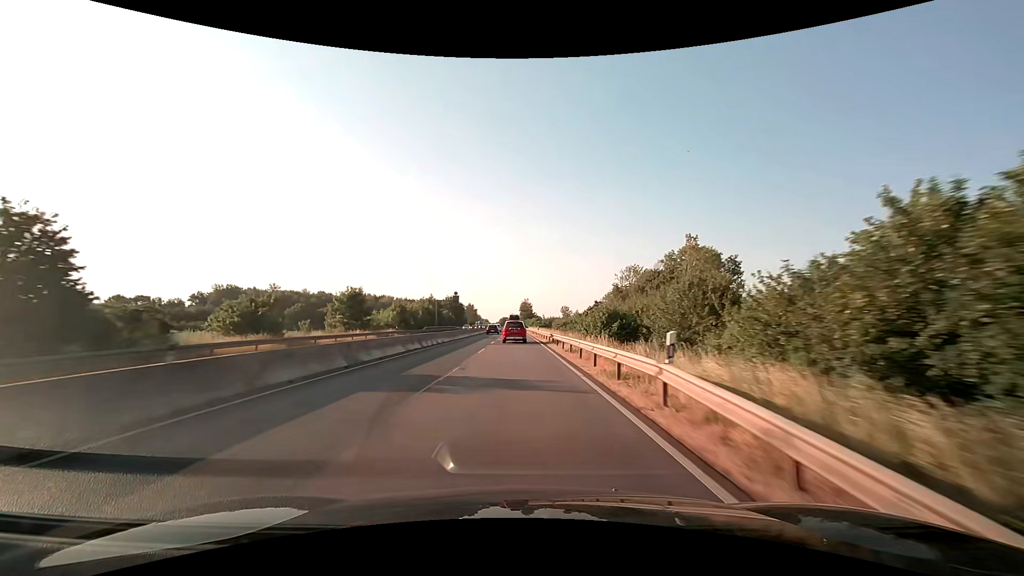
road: trunk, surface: asphalt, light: Day
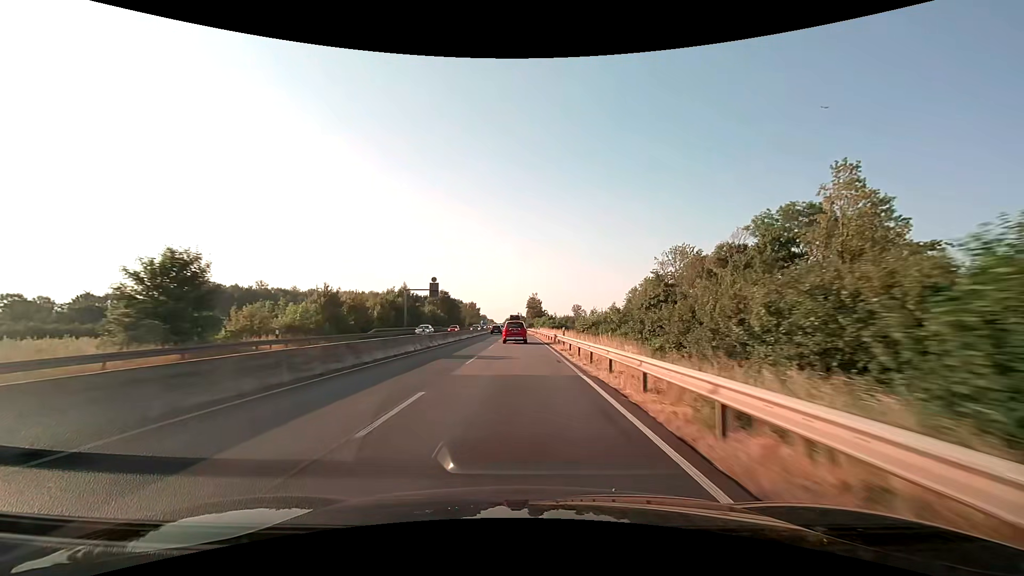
(-0.2, +30.5) m; -1°
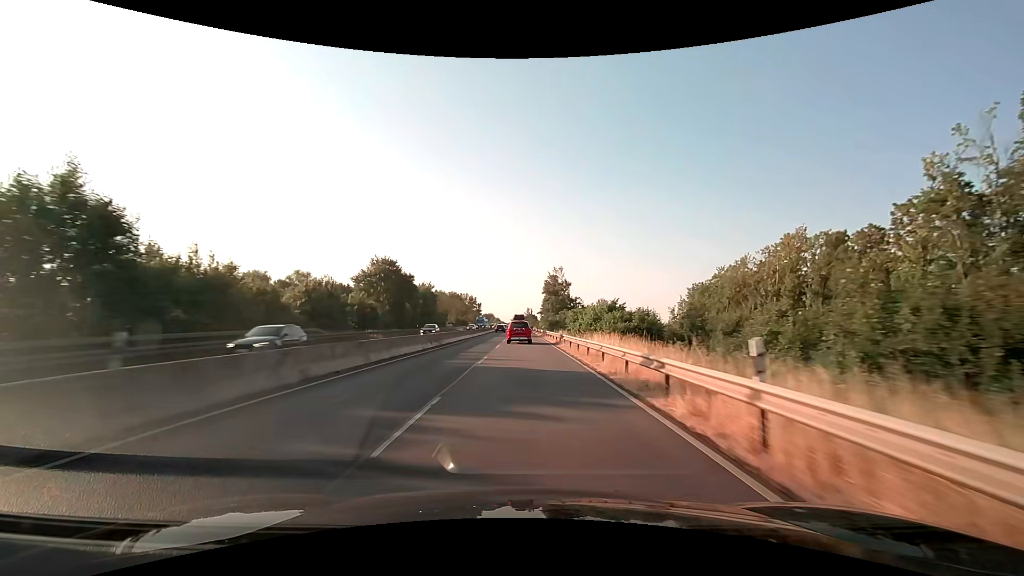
(-0.8, +60.4) m; -1°
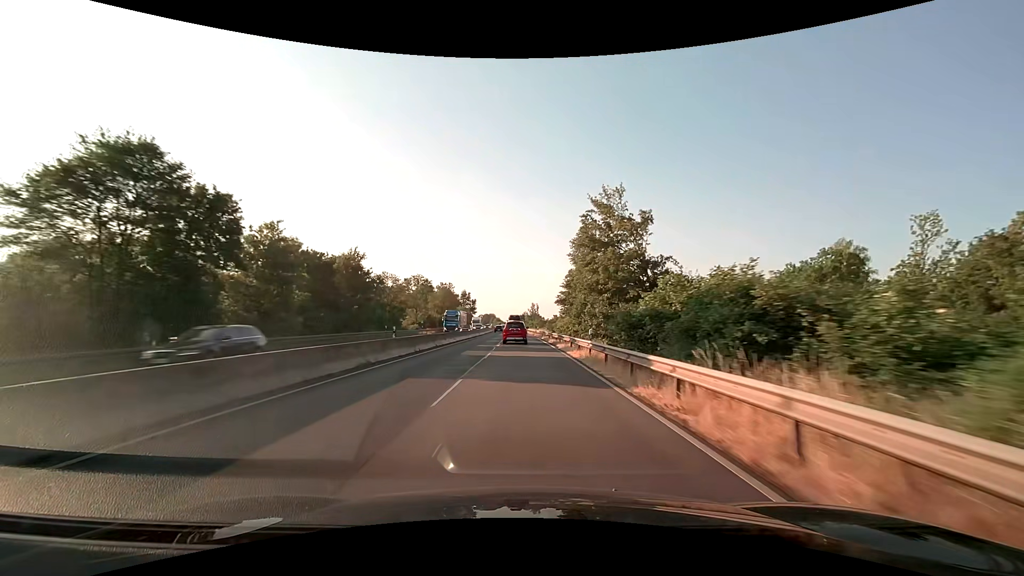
(-0.2, +44.9) m; 0°
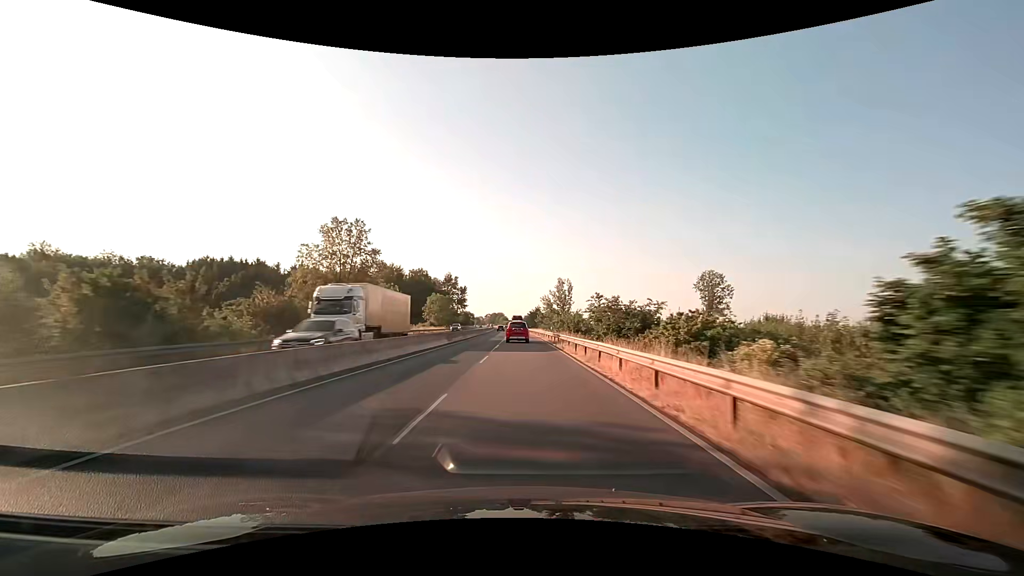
(-0.8, +74.8) m; -1°
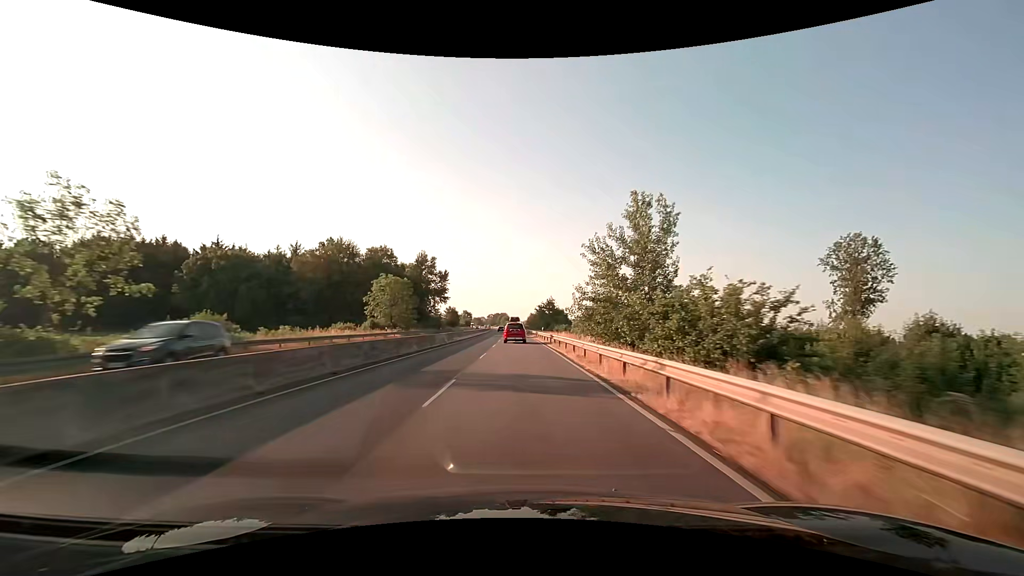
(-0.1, +45.4) m; 0°
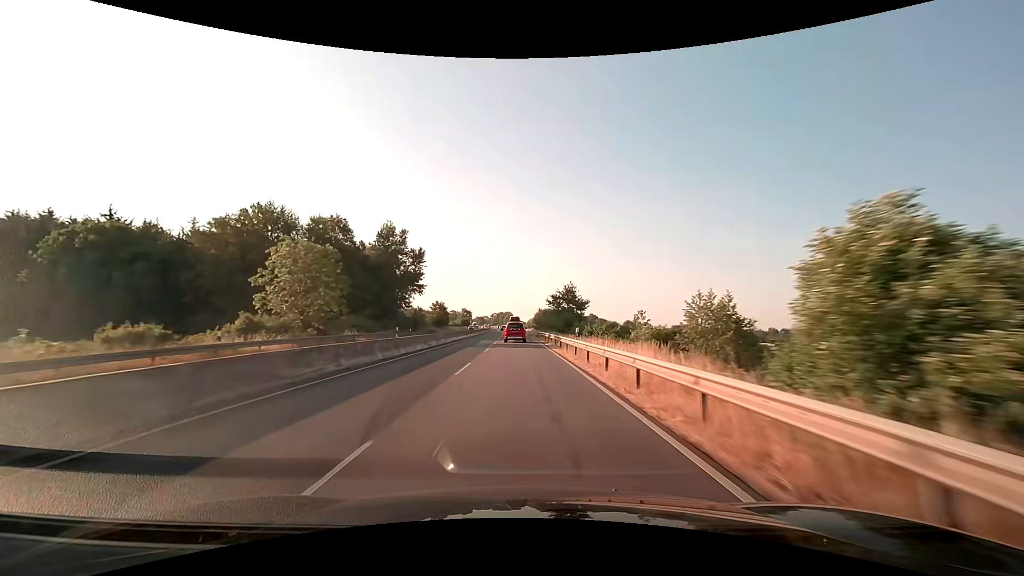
(-0.2, +30.6) m; -1°
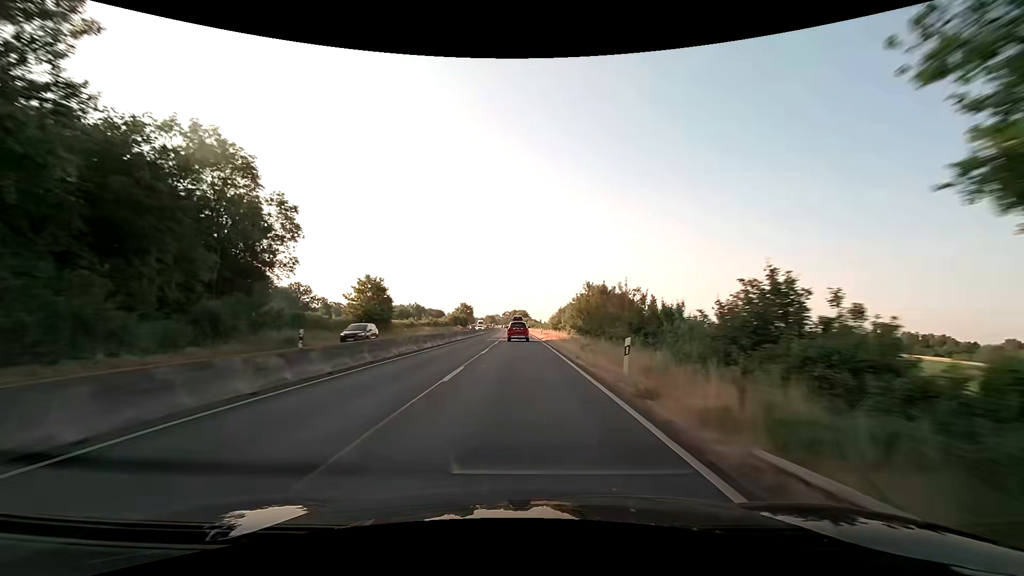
(-0.8, +62.2) m; -2°
(0, +10) (0, +20) (0, +30) (0, +40) (0, +50) (-1, +60) (-1, +70) (-1, +80) (-1, +90) (-2, +100) m
